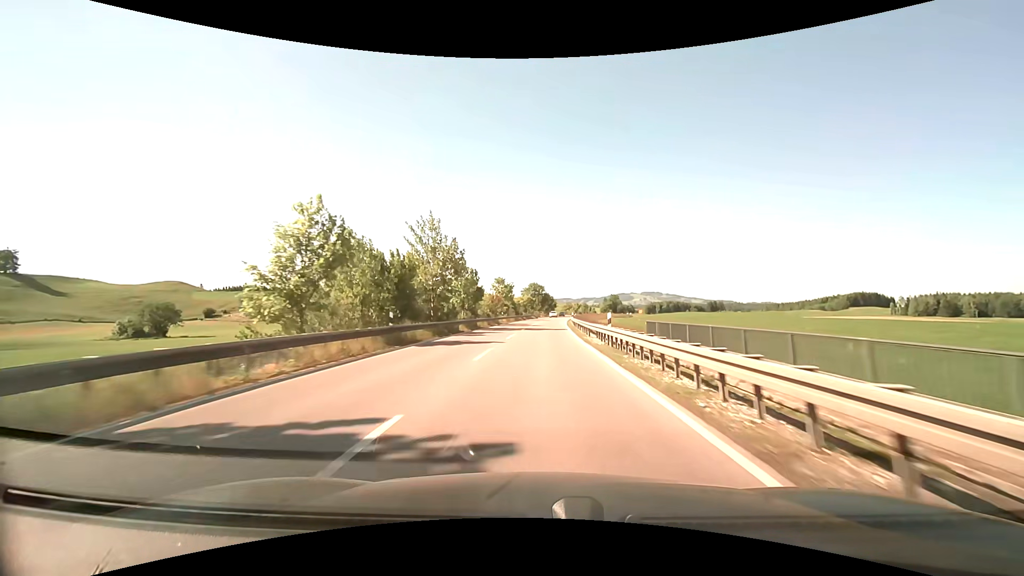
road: primary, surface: asphalt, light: Day
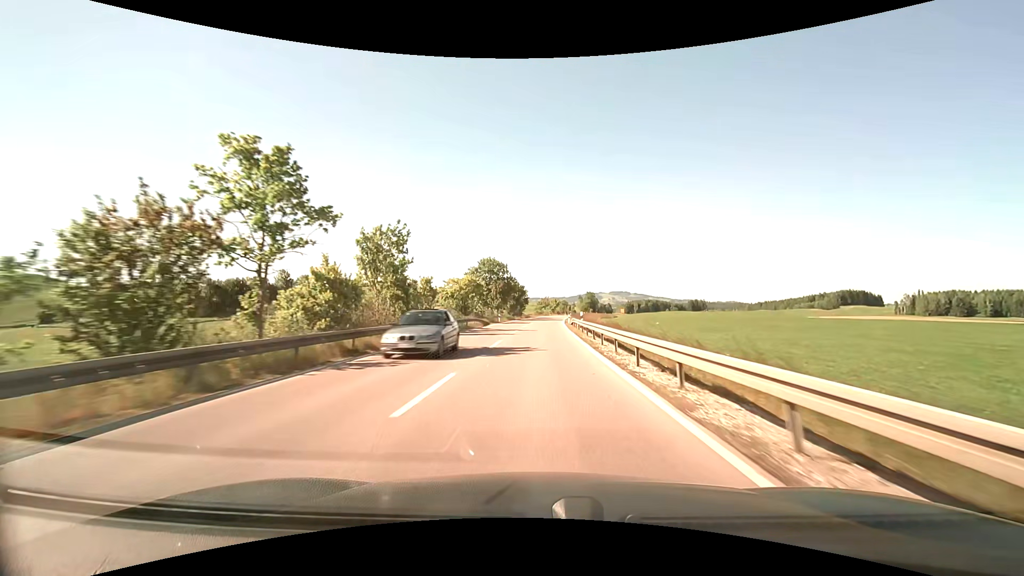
(+1.7, +67.5) m; +4°
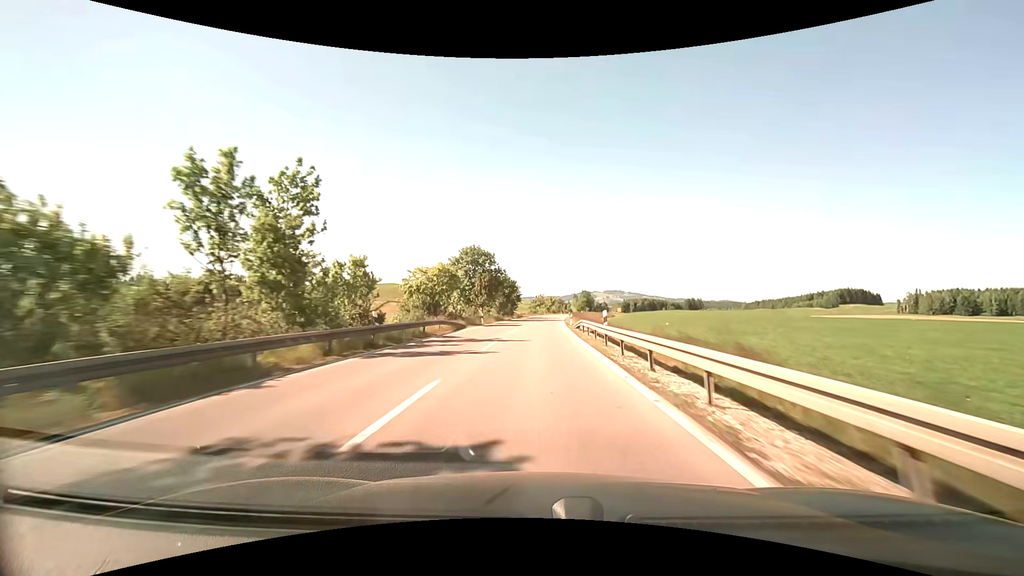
(0.0, +13.8) m; +1°
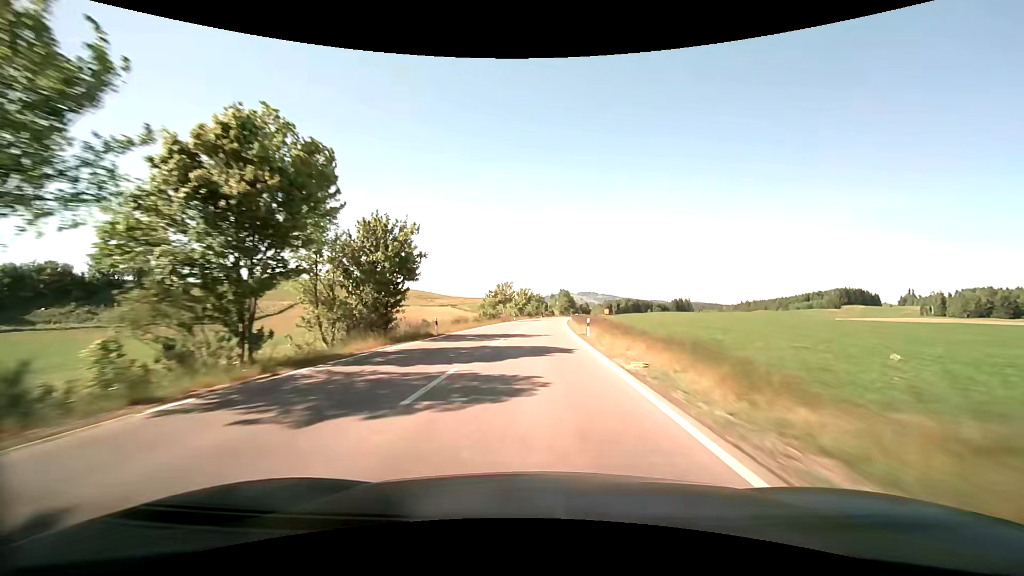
(+2.0, +70.0) m; +3°
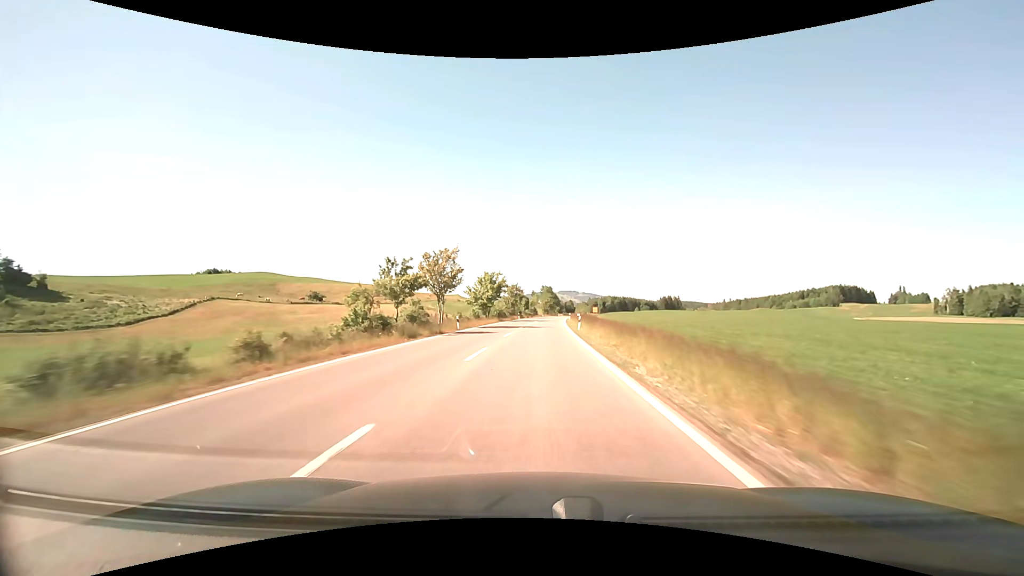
(+0.9, +42.2) m; +2°
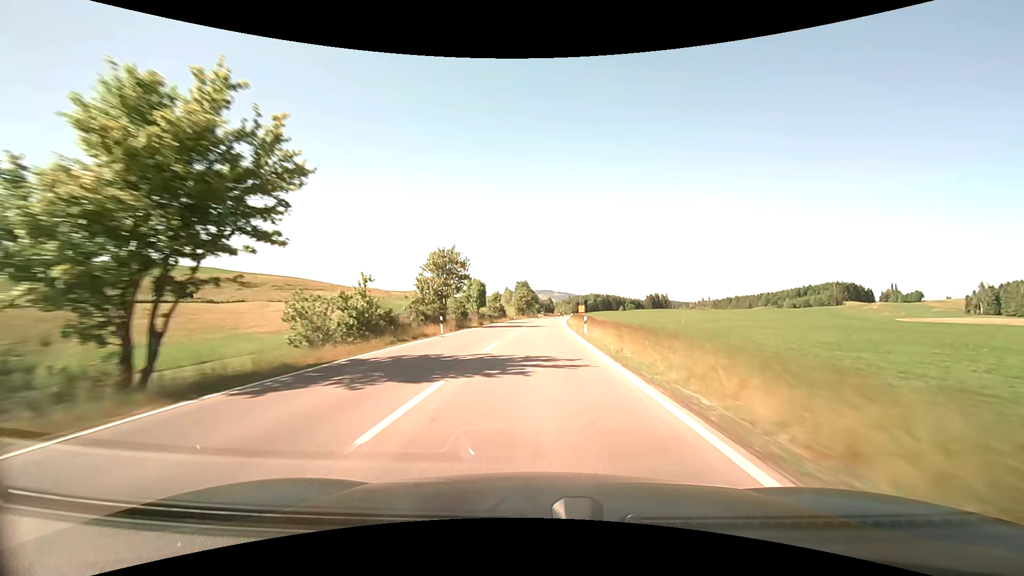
(+1.4, +56.5) m; +2°
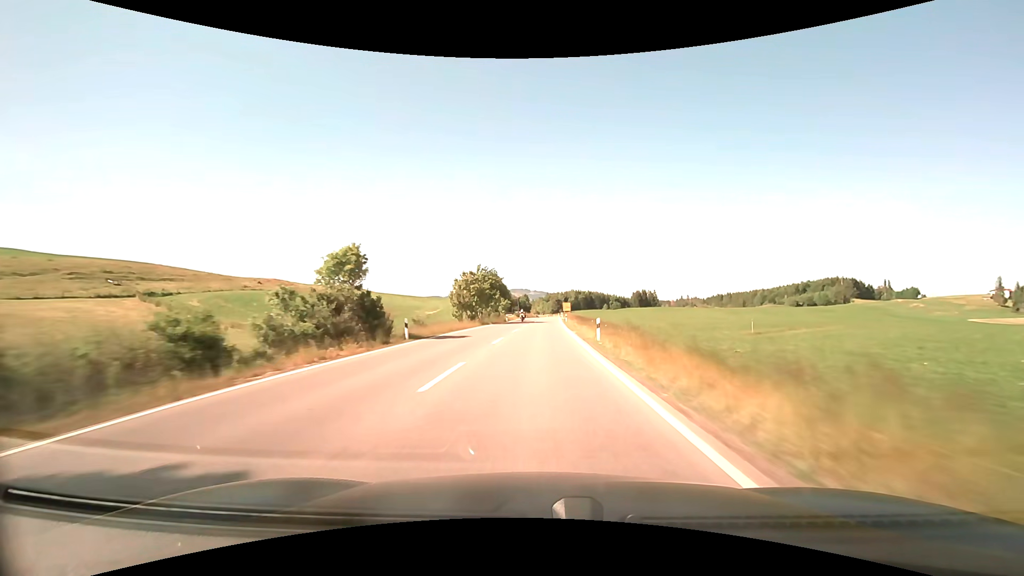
(+2.0, +56.9) m; +3°
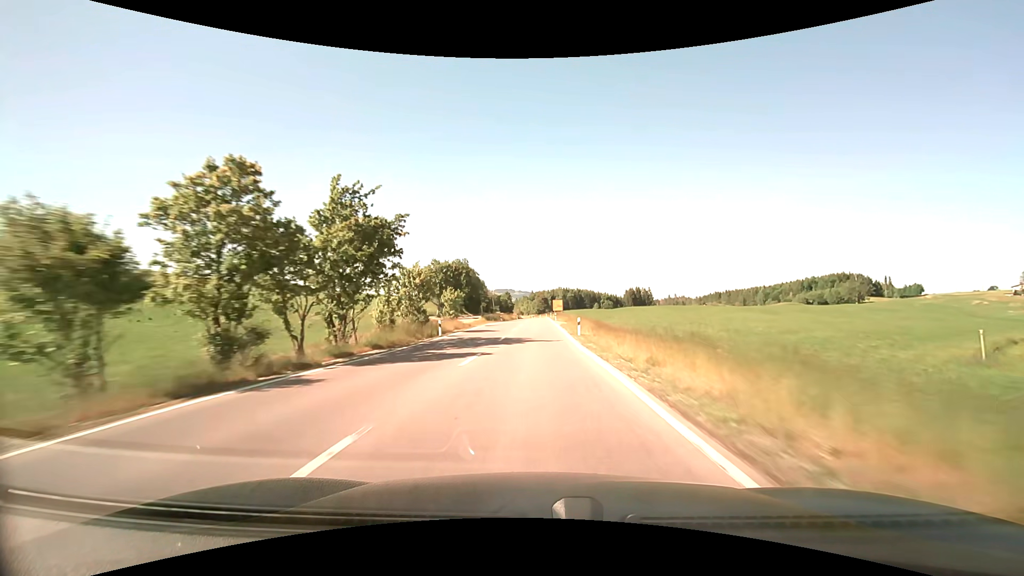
(+0.7, +43.0) m; +2°
(0, +10) (0, +20) (0, +30) (0, +40) (+1, +50) (+1, +60) (+1, +70) (+1, +80) (+1, +90) (+1, +100) m
